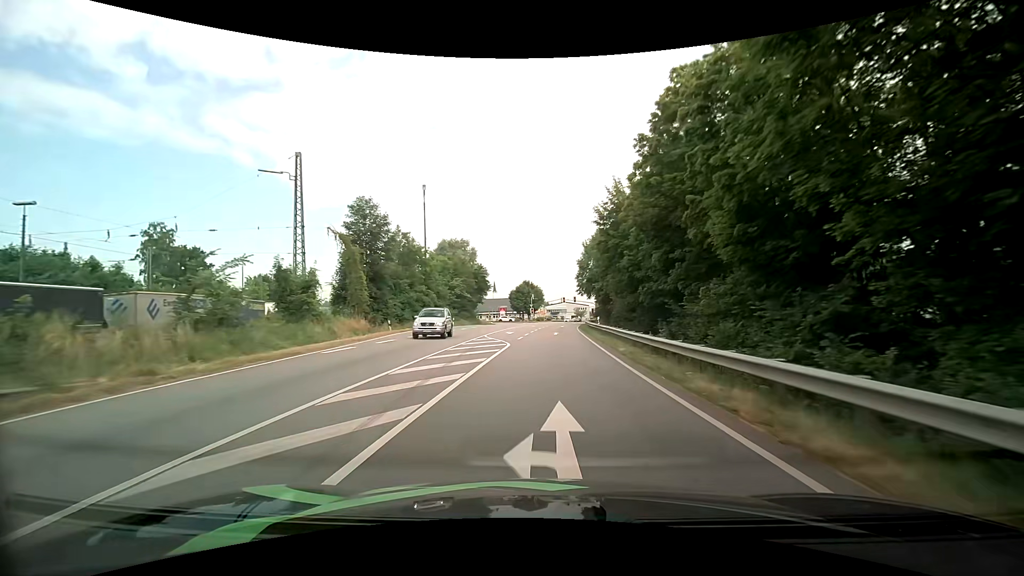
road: primary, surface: asphalt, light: Day
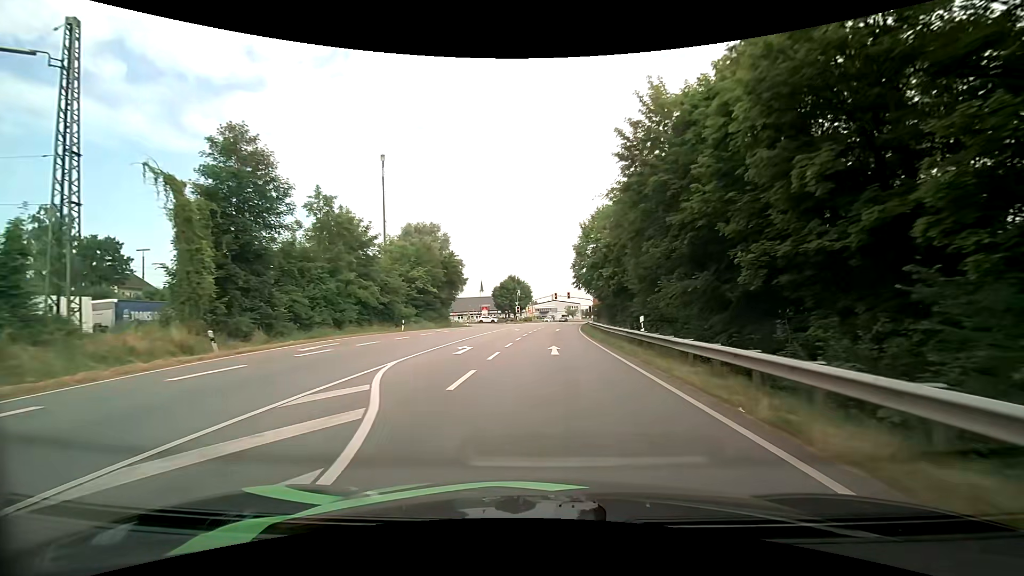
(+0.3, +18.7) m; +1°
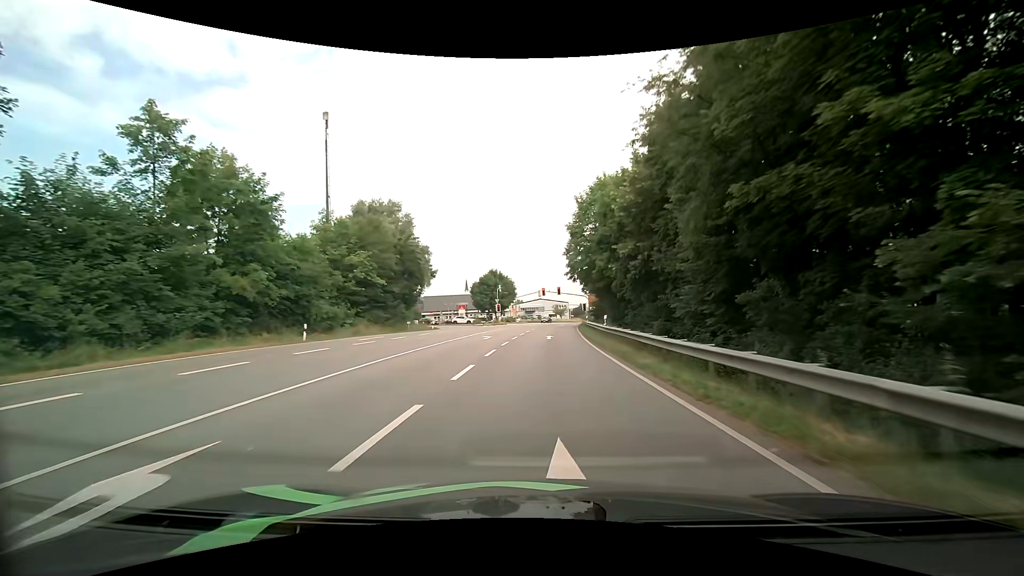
(+0.3, +16.3) m; +2°
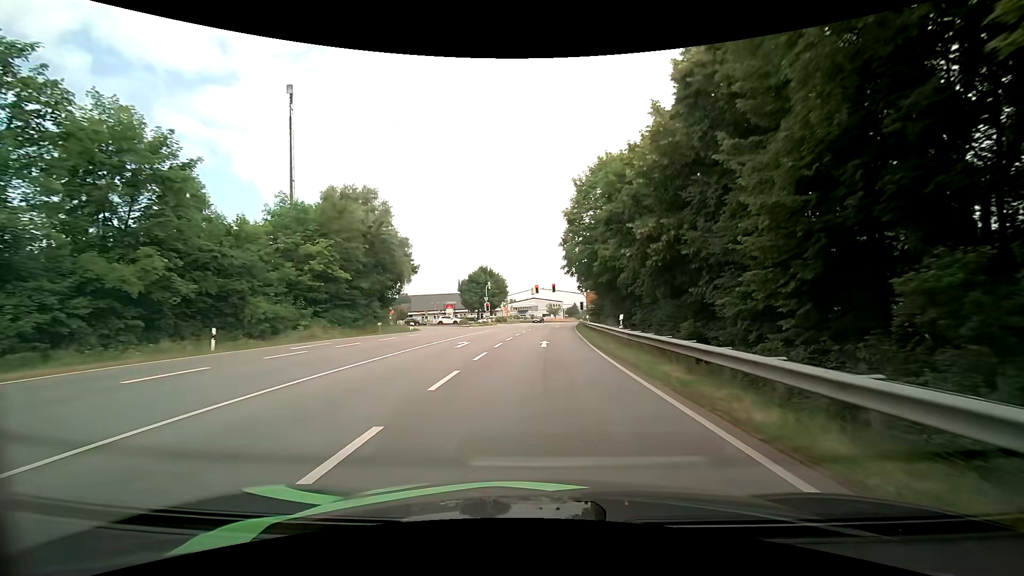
(+0.1, +7.3) m; +1°
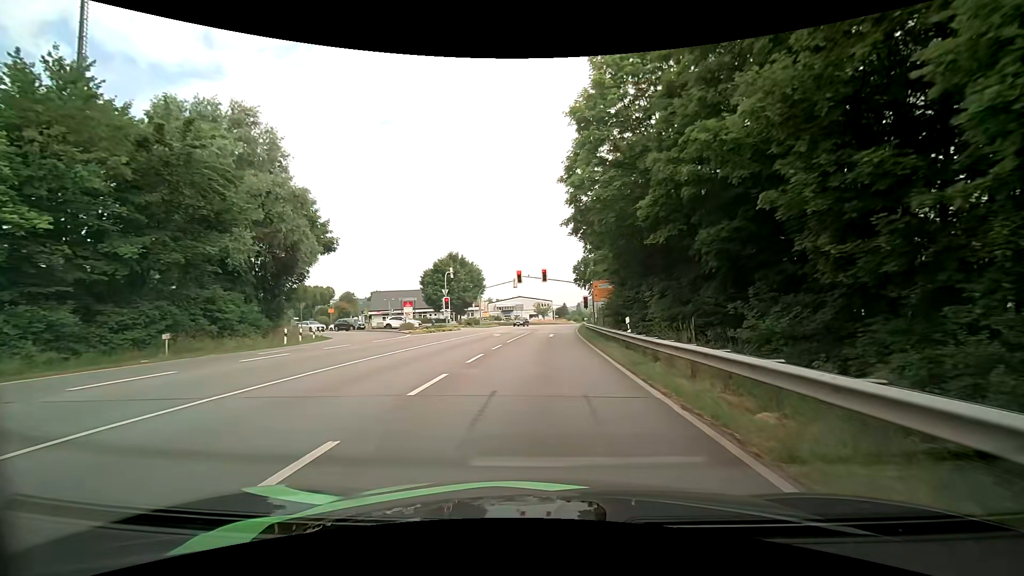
(+0.4, +24.2) m; +1°
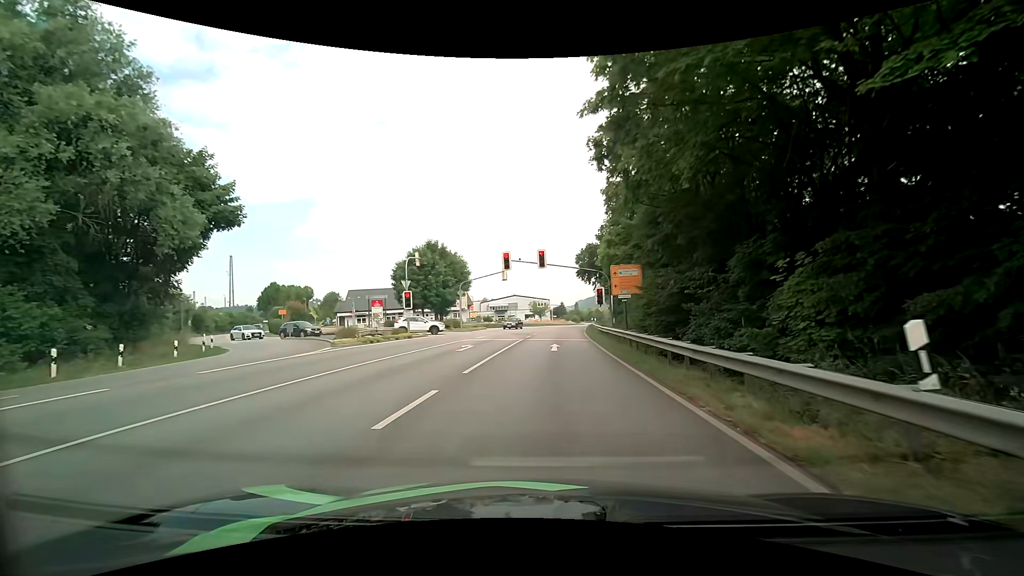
(+0.1, +14.0) m; 0°
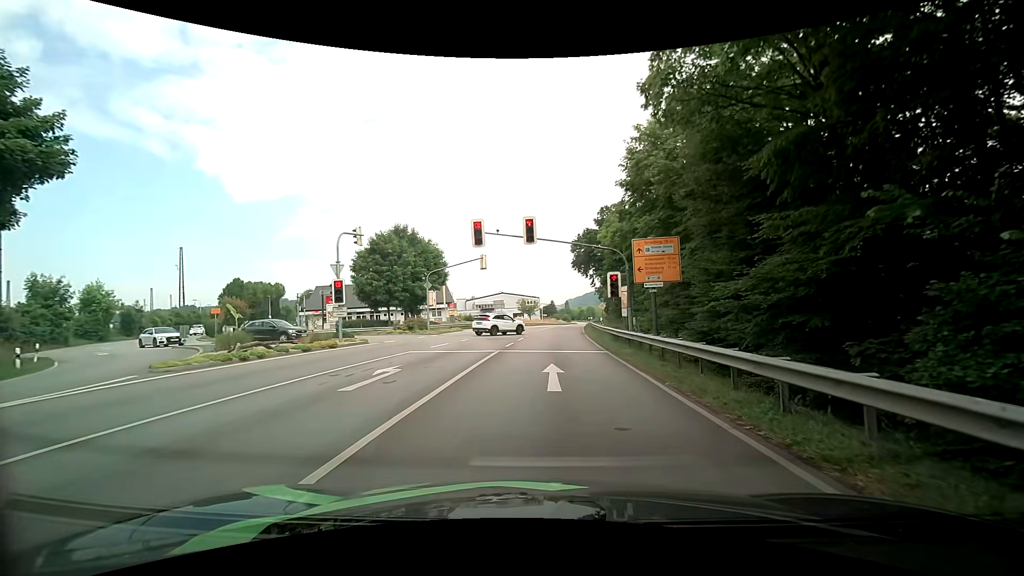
(+0.1, +11.1) m; +2°
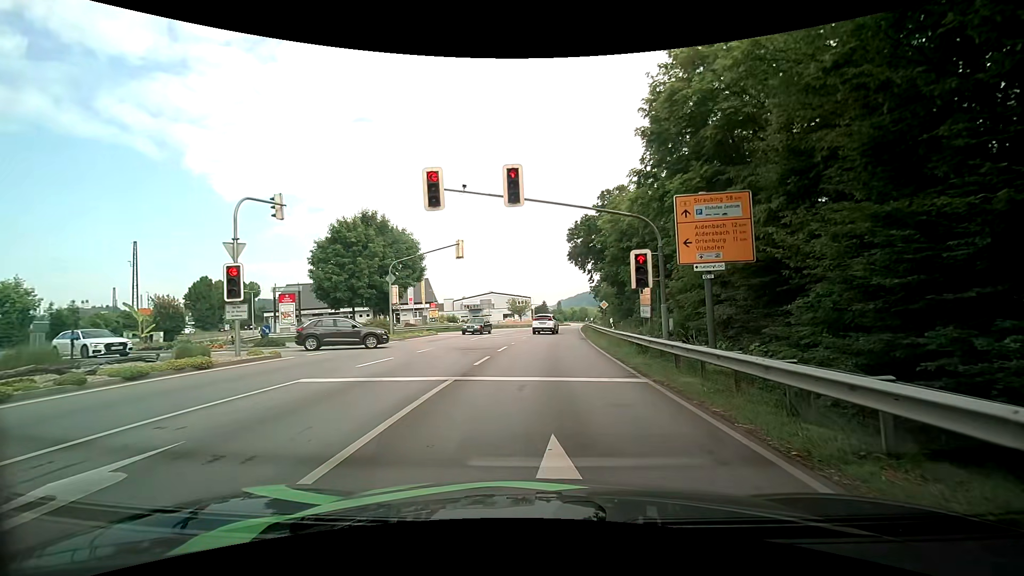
(0.0, +8.2) m; 0°
(0, +10) (+1, +20) (+1, +30) (+2, +40) (+2, +50) (+3, +60) (+4, +70) (+5, +80) (+6, +90) (+8, +100) m
